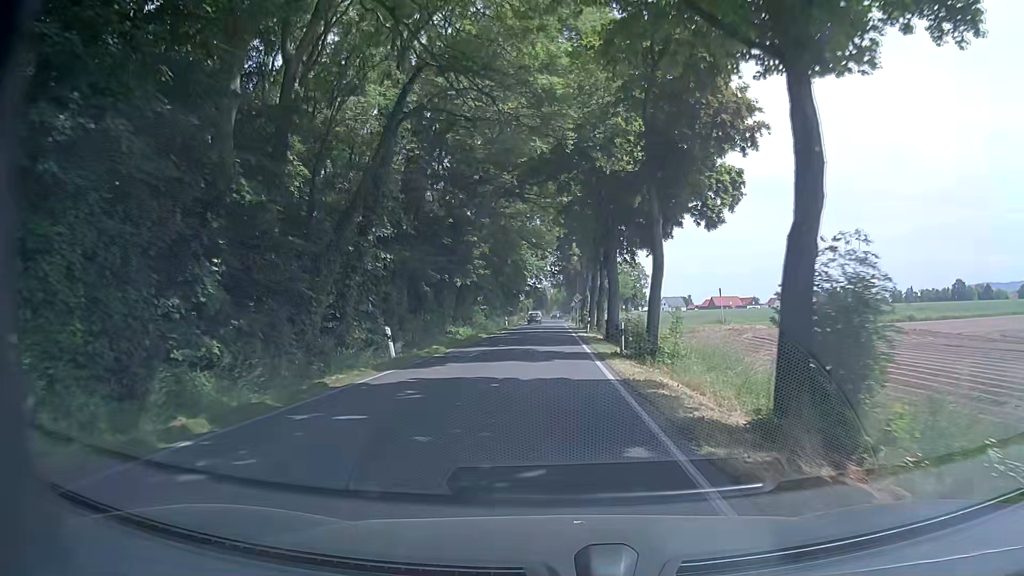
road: secondary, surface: asphalt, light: Day
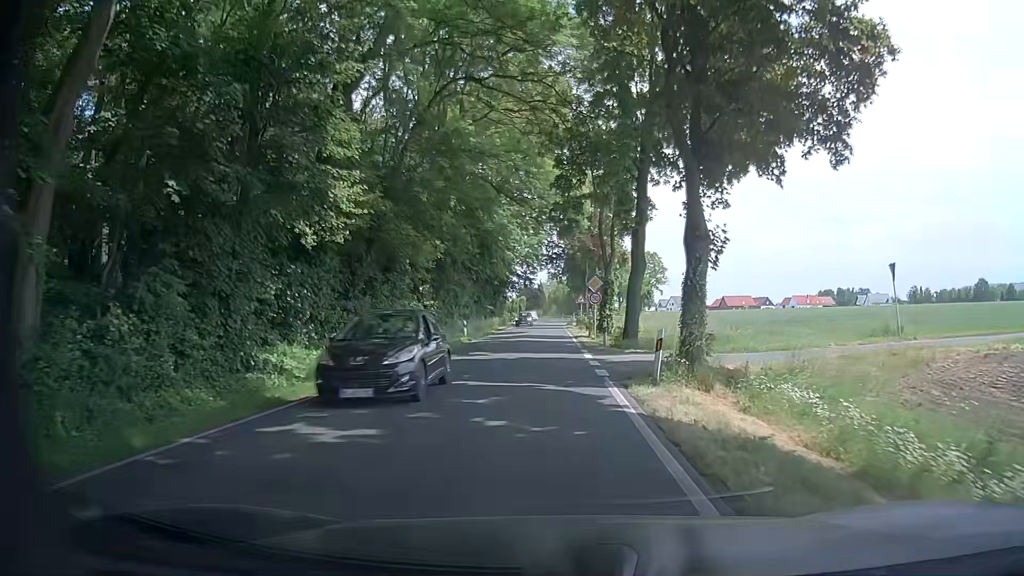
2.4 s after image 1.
(-0.3, +31.6) m; -1°
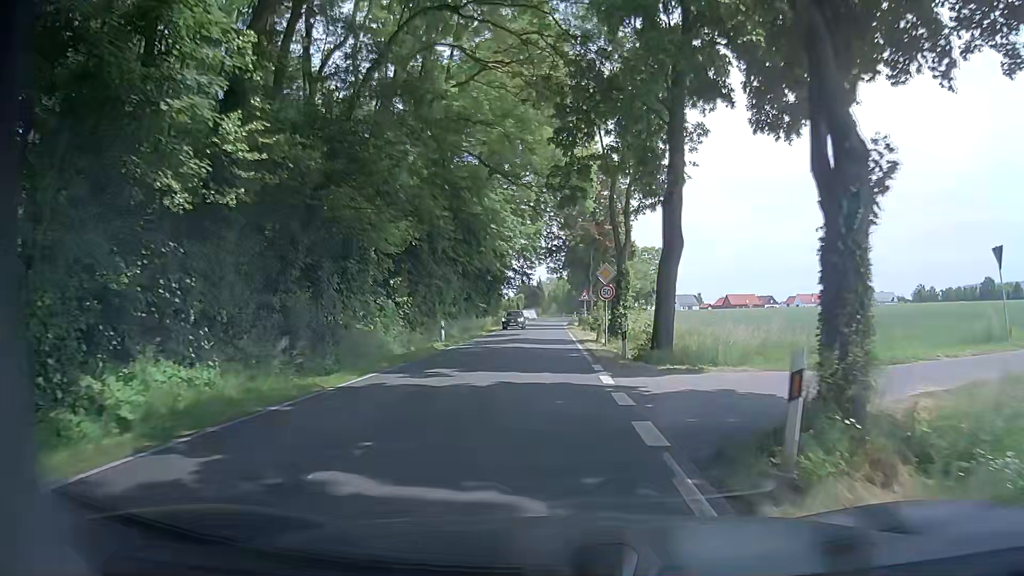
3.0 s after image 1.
(+0.1, +7.9) m; 0°
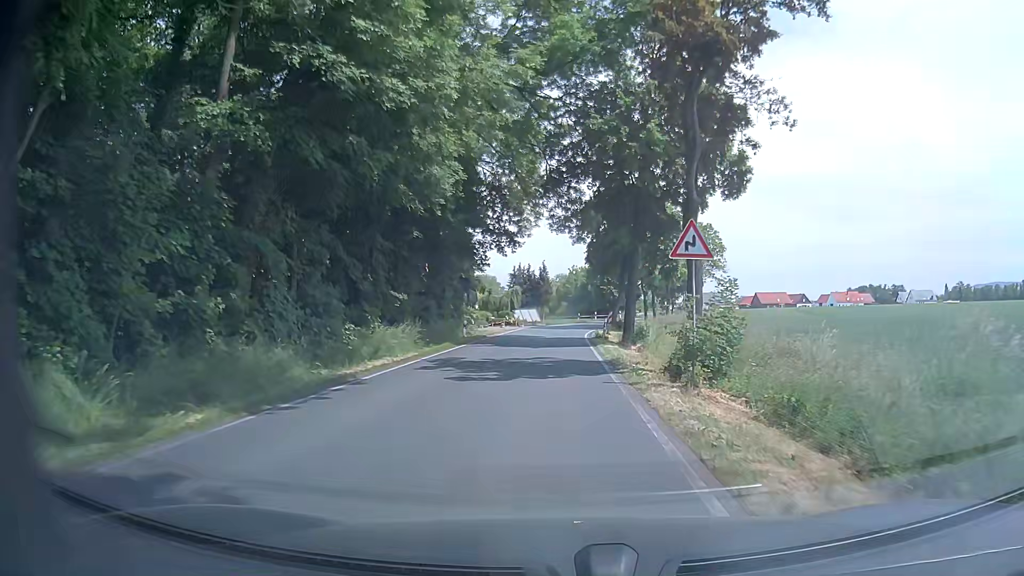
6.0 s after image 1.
(+0.4, +39.6) m; 0°
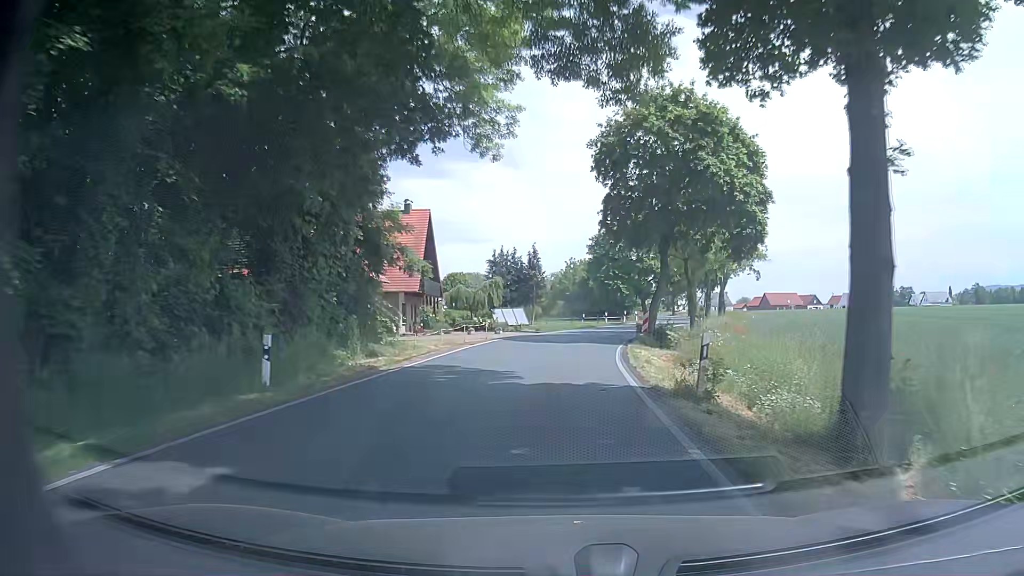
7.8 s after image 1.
(-0.2, +23.7) m; 0°
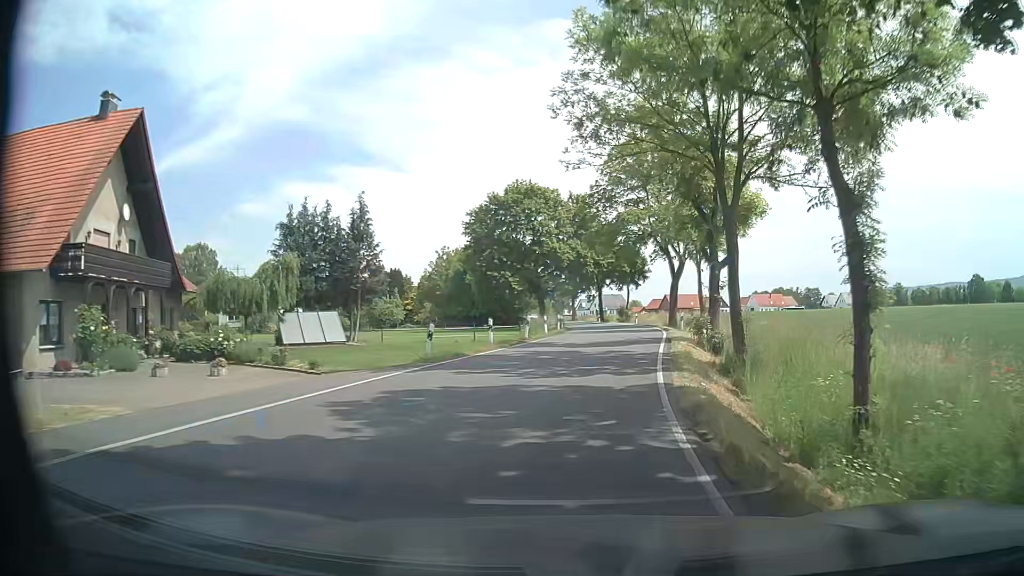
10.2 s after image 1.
(+1.7, +31.5) m; +9°
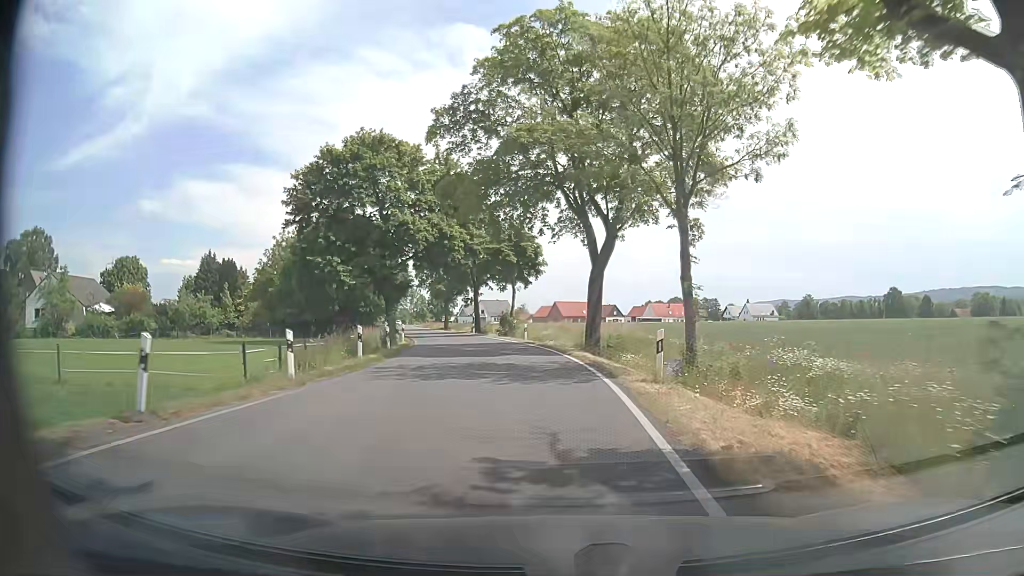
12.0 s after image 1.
(+2.5, +23.4) m; +11°
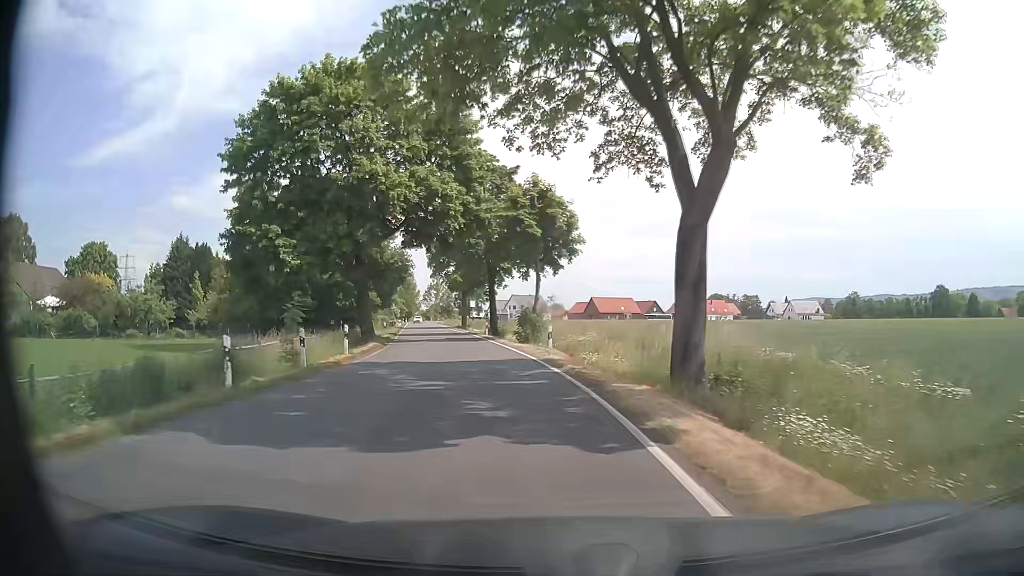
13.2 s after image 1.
(-0.2, +15.8) m; -2°
(0, +10) (-2, +20) (-3, +30) (-5, +40) (-7, +49) (-10, +59) (-12, +69) (-14, +79) (-16, +88) (-18, +98) m
